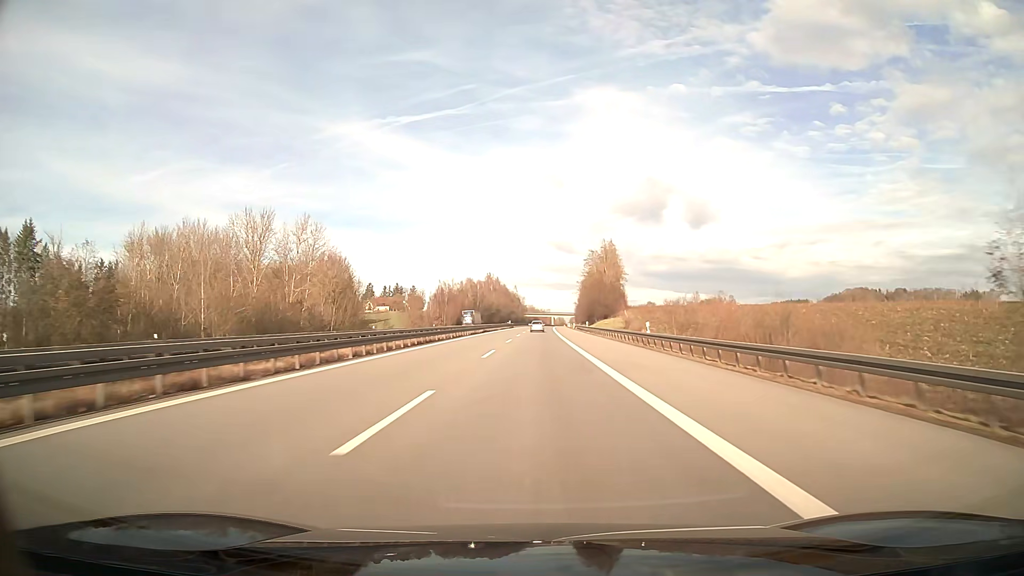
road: motorway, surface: asphalt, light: Day
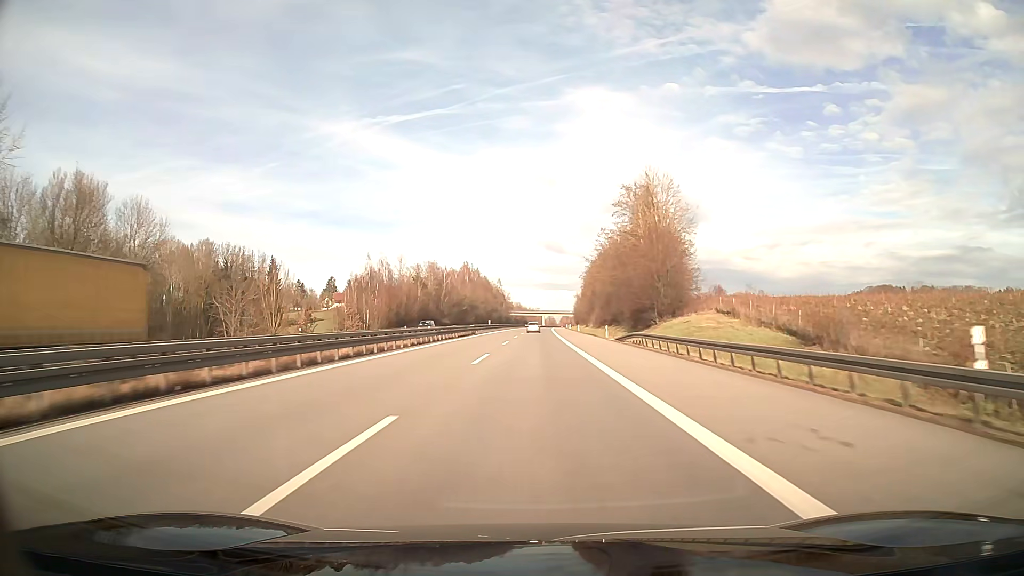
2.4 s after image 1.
(+0.6, +76.2) m; +1°
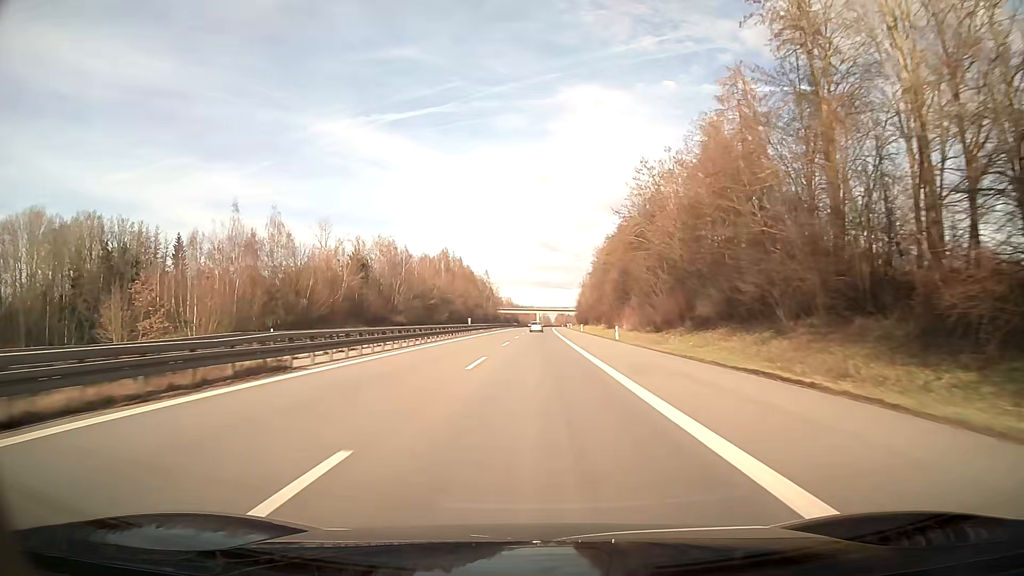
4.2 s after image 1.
(+0.3, +57.1) m; +1°
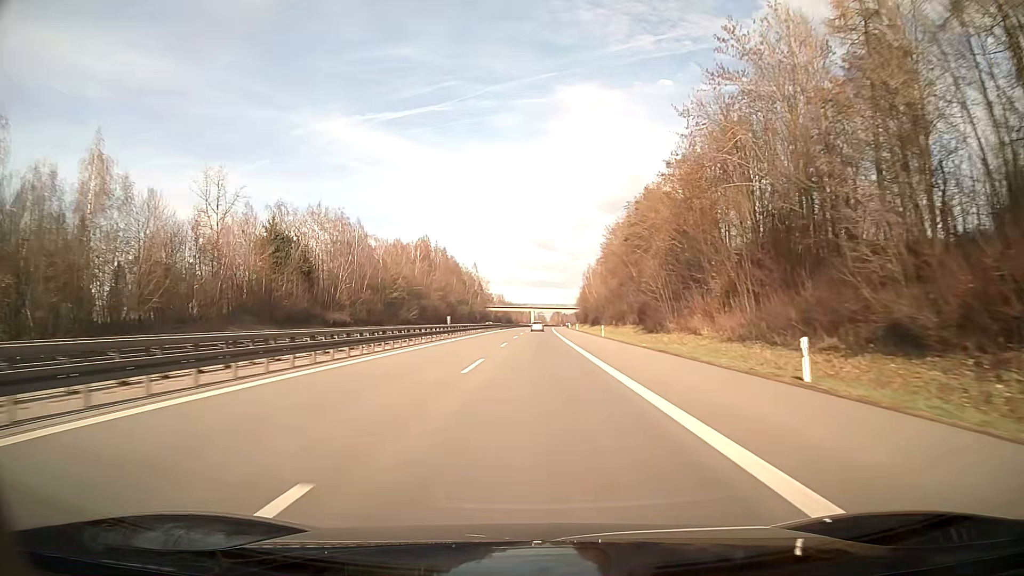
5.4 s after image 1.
(+0.2, +38.1) m; 0°
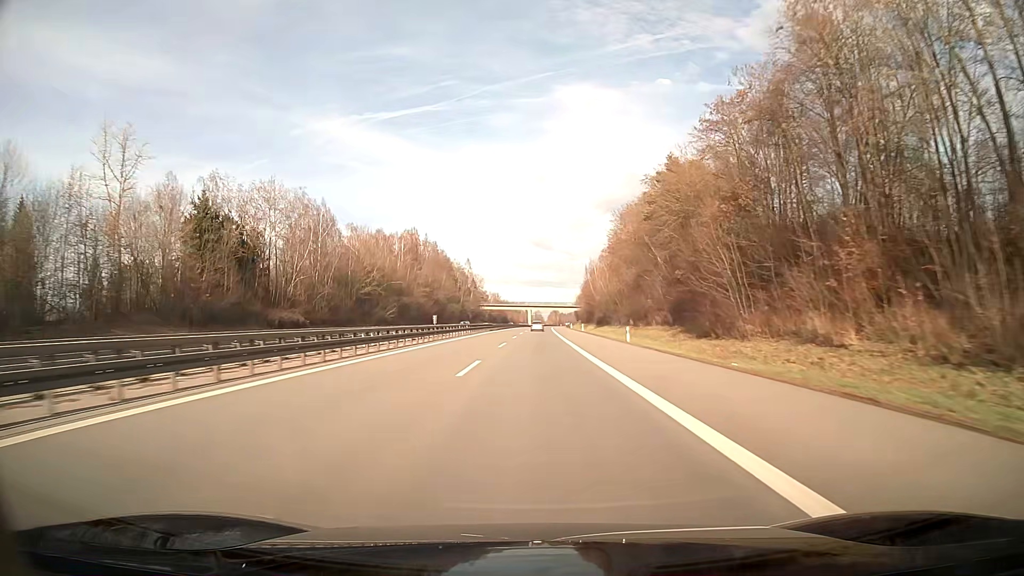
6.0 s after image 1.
(0.0, +19.1) m; 0°
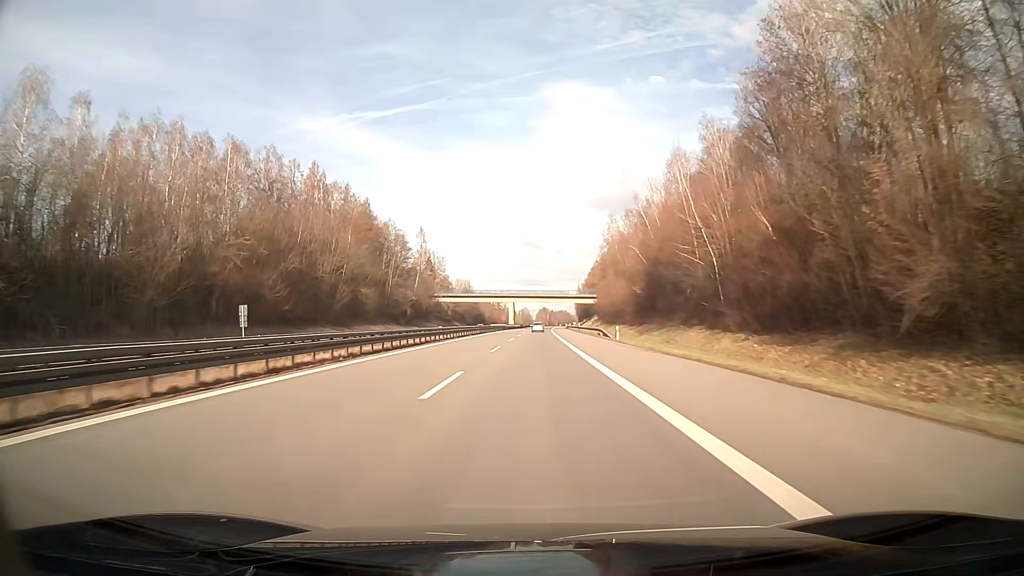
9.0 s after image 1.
(+0.9, +95.4) m; +1°
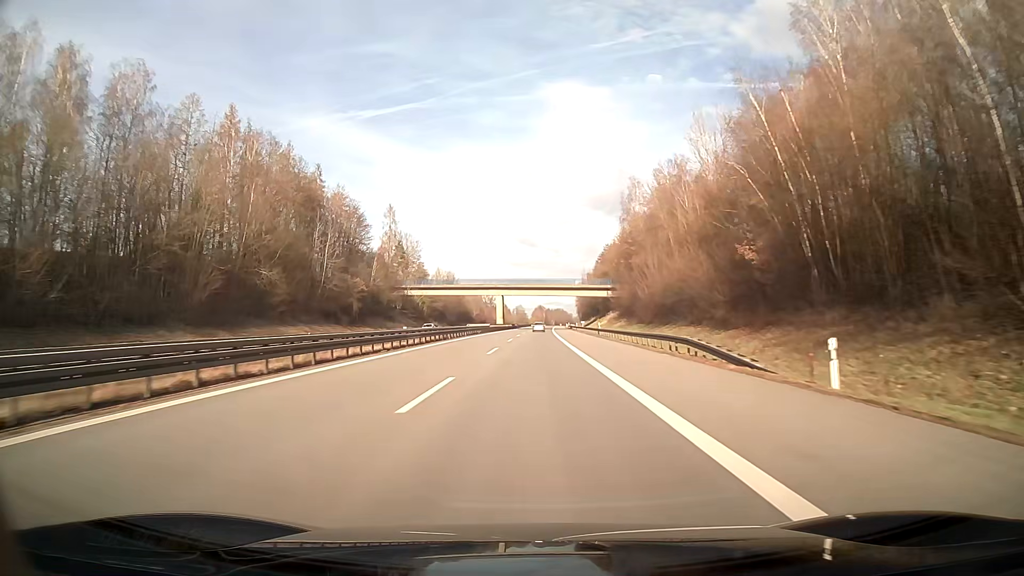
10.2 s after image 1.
(+0.1, +38.1) m; 0°
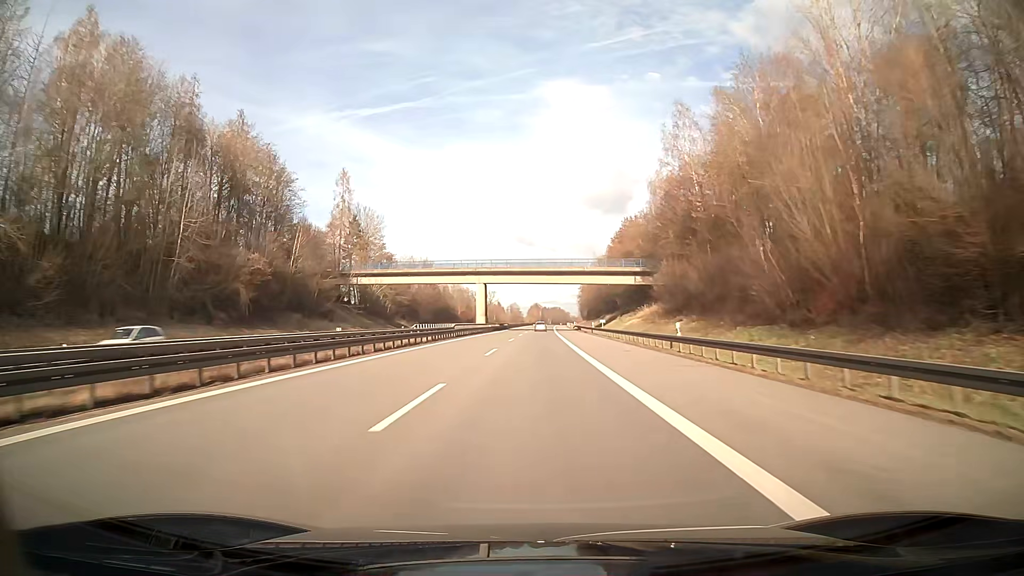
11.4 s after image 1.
(+0.1, +38.1) m; 0°
